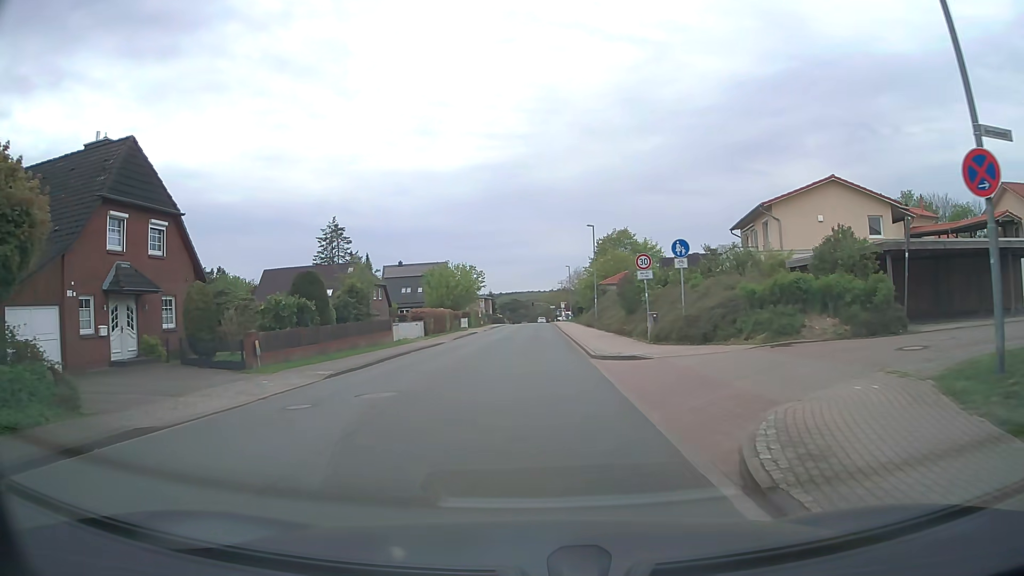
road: unclassified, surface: asphalt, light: Day
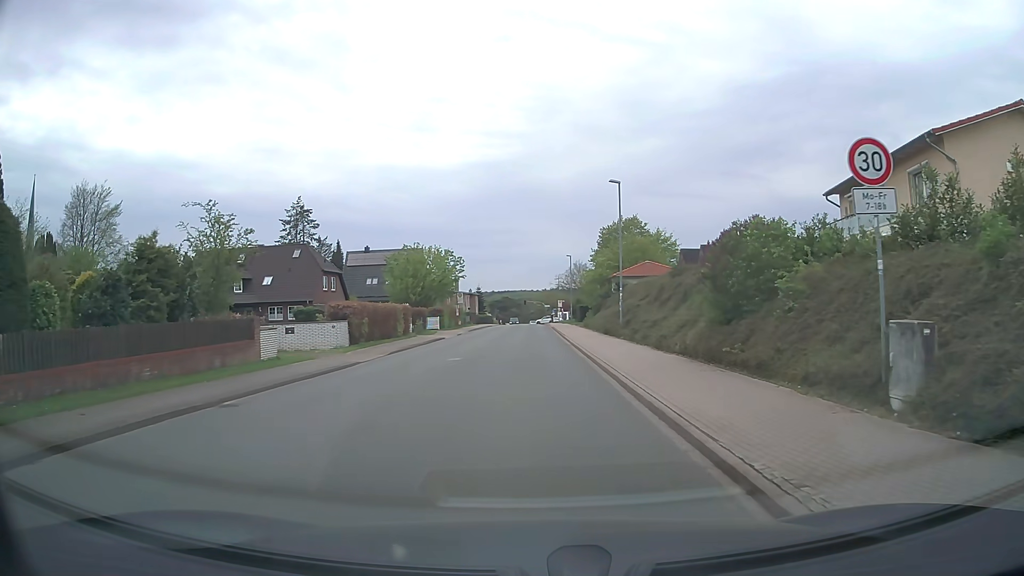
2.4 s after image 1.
(+0.1, +17.9) m; +1°
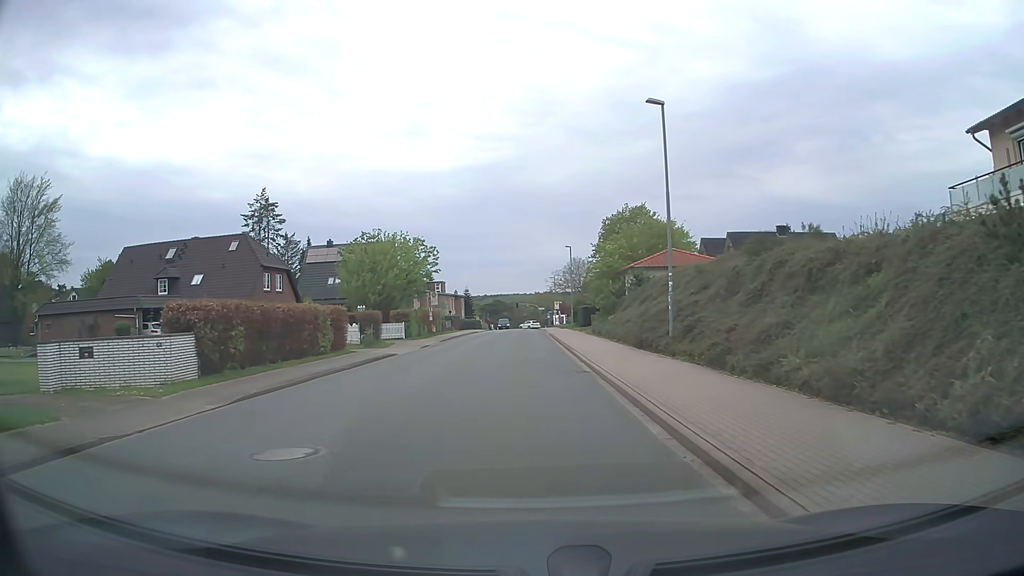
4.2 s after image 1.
(+0.1, +13.4) m; +1°
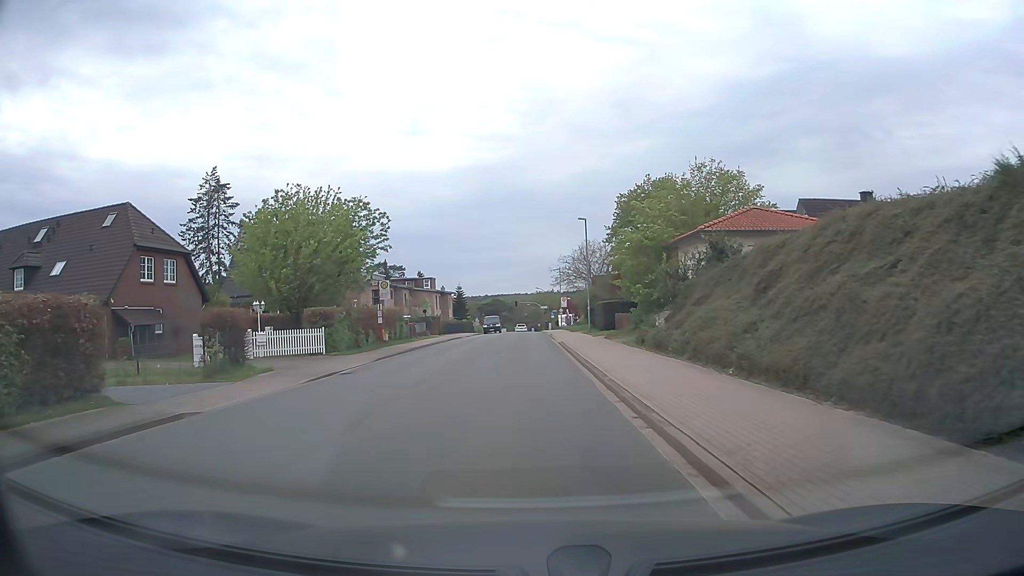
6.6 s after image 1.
(0.0, +18.0) m; 0°
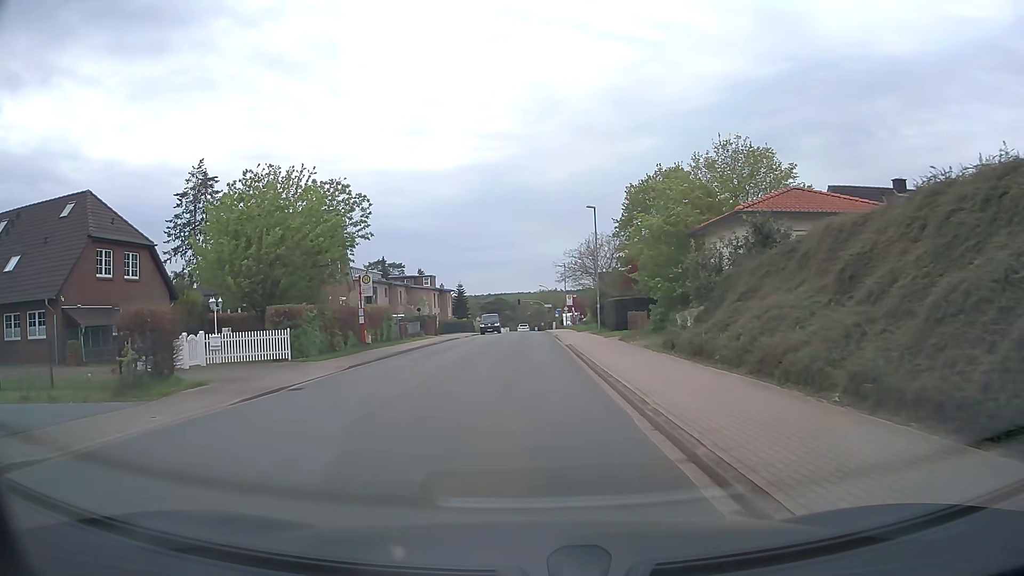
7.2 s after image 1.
(0.0, +4.5) m; -1°
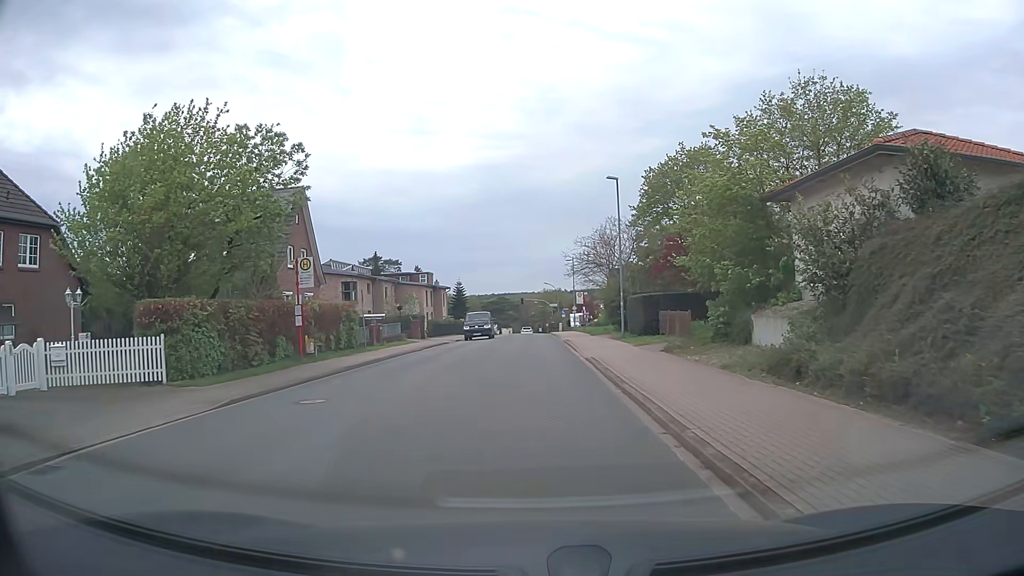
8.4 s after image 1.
(-0.1, +9.0) m; 0°
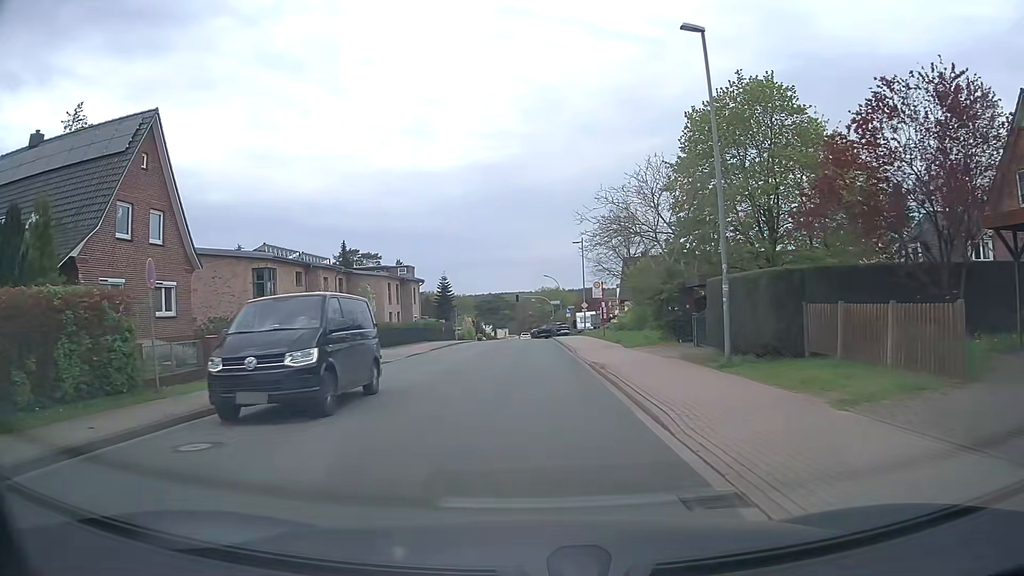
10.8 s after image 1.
(0.0, +17.8) m; 0°
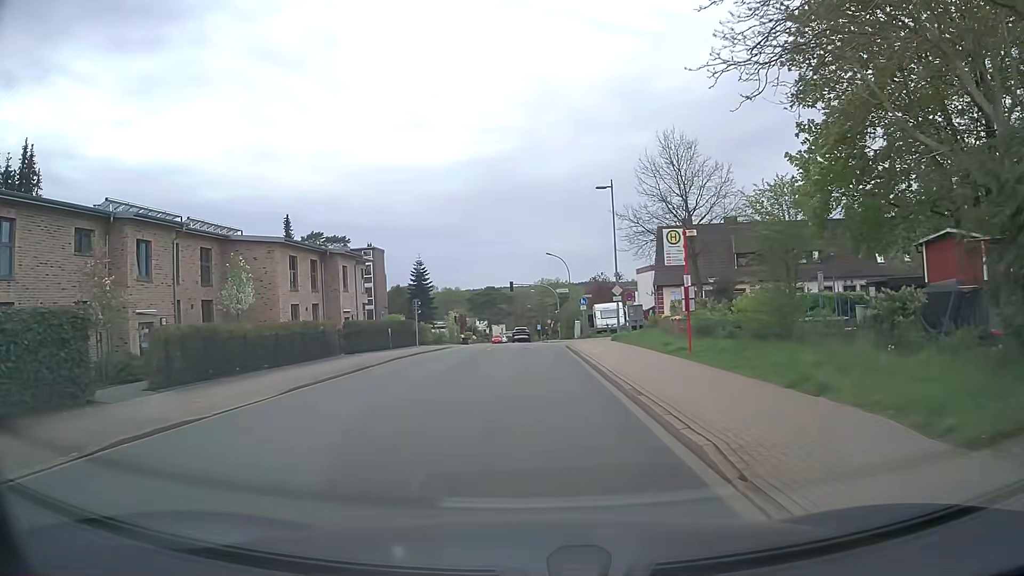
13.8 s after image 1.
(-0.1, +22.5) m; 0°
(0, +10) (0, +20) (0, +30) (0, +40) (0, +50) (0, +60) (-1, +70) (-1, +80) (-1, +90) (-1, +100) m
